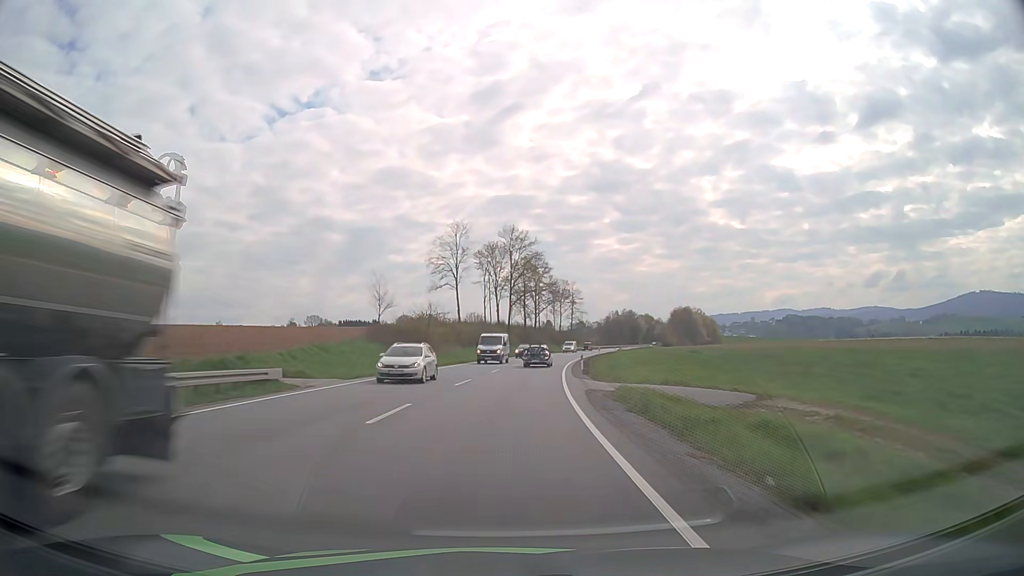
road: primary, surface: asphalt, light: Day
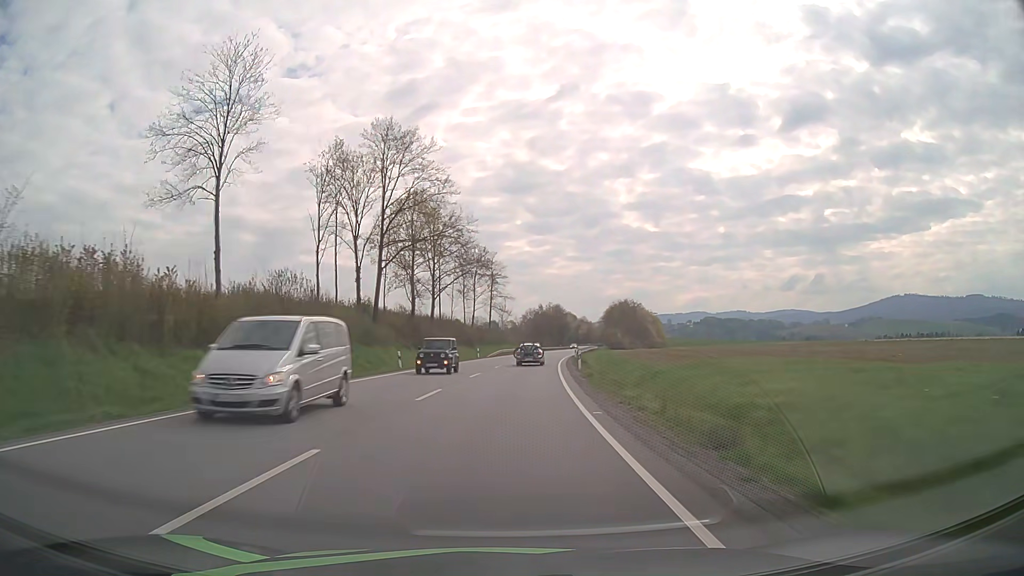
(+3.8, +55.3) m; +8°
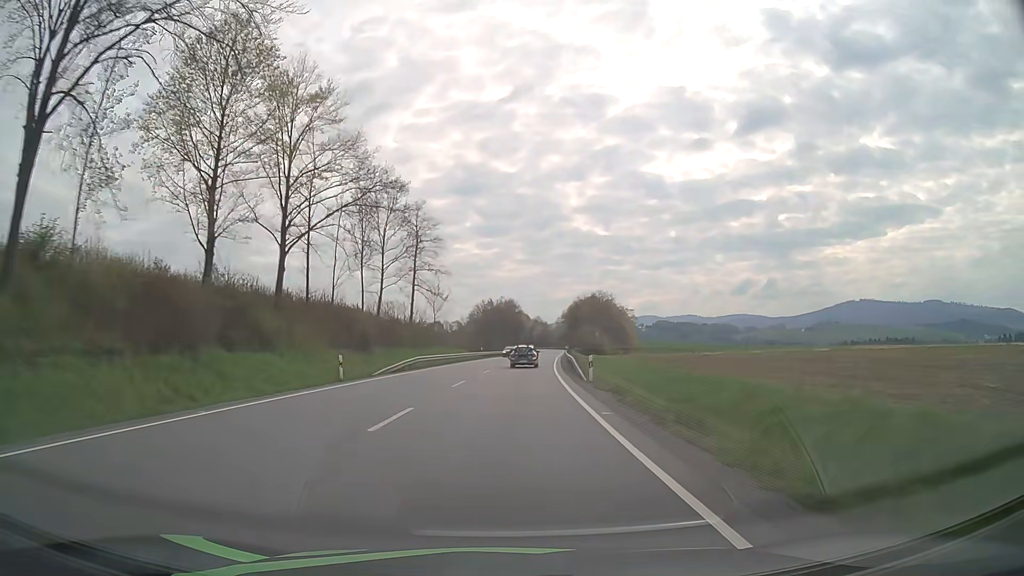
(+1.7, +41.8) m; +4°
(0, +10) (0, +20) (+1, +30) (+1, +40) (+2, +50) (+2, +60) (+3, +70) (+4, +80) (+5, +90) (+6, +100) m
